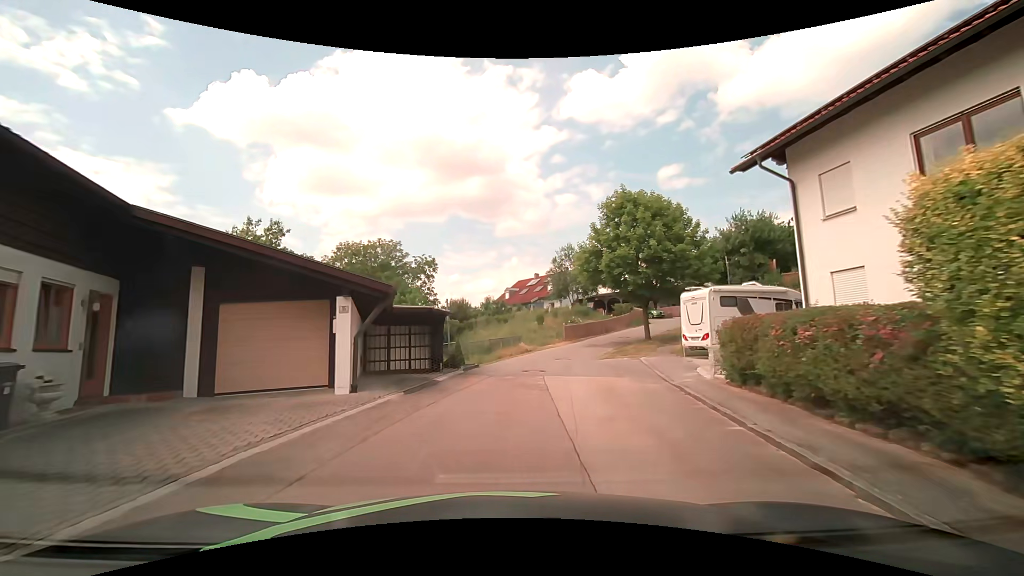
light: Day
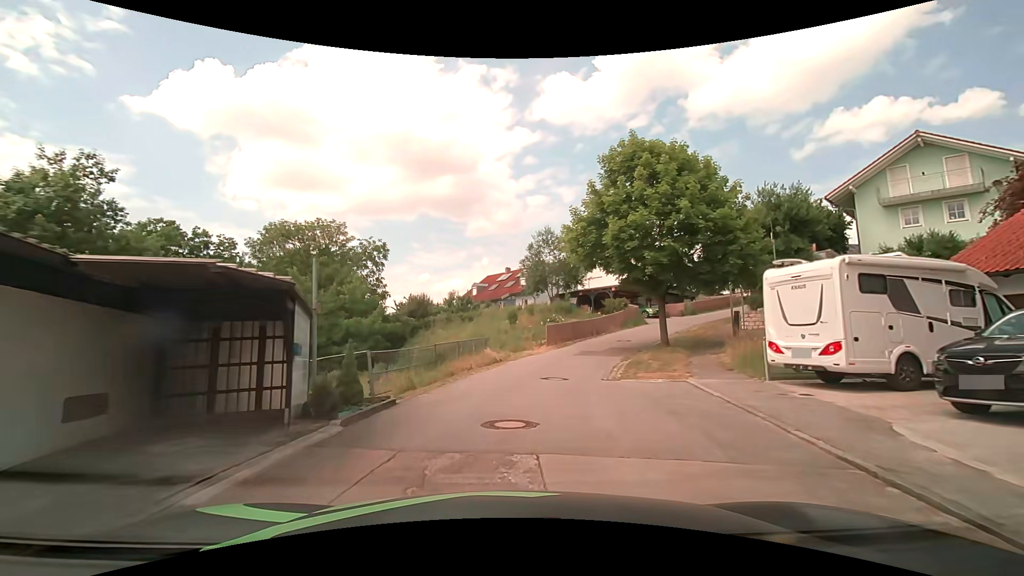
(+0.3, +9.3) m; +4°
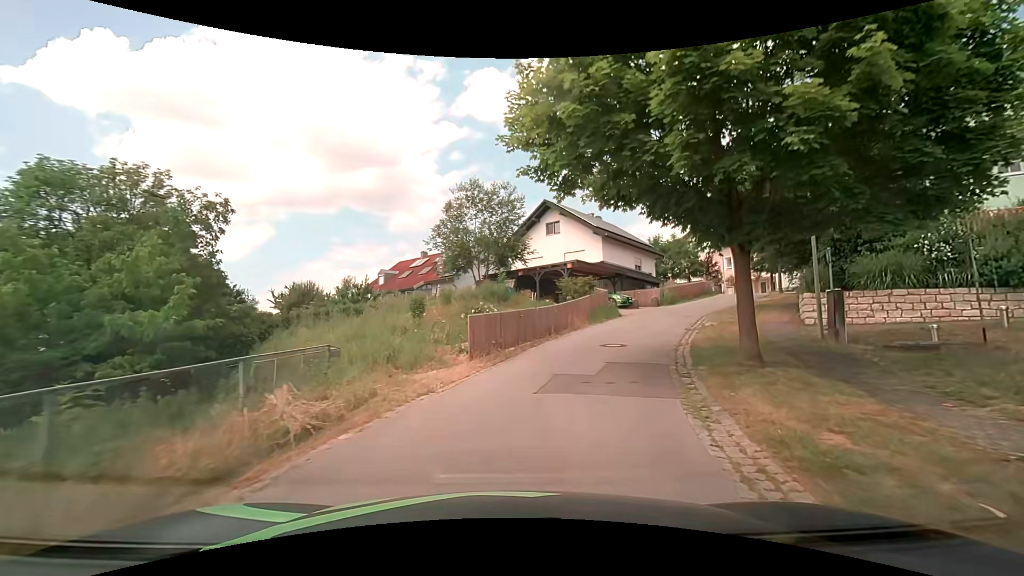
(+0.8, +13.6) m; +9°
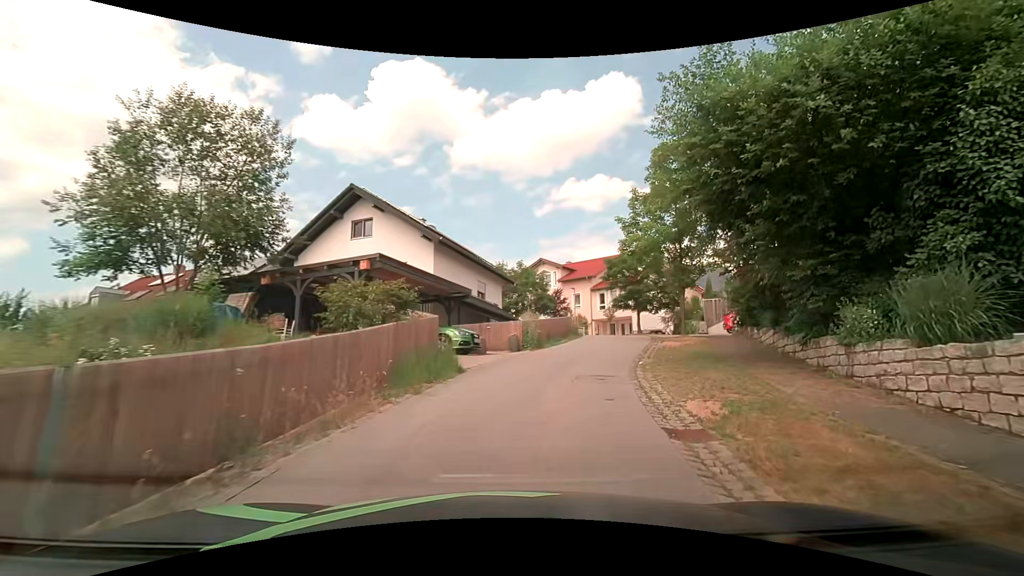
(+1.9, +13.5) m; +19°
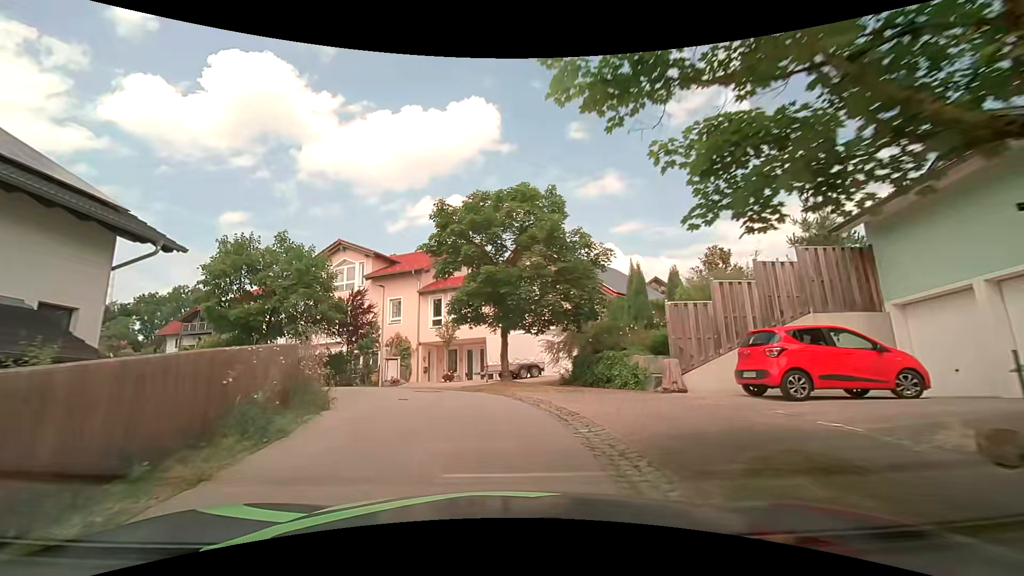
(+4.7, +21.6) m; +17°
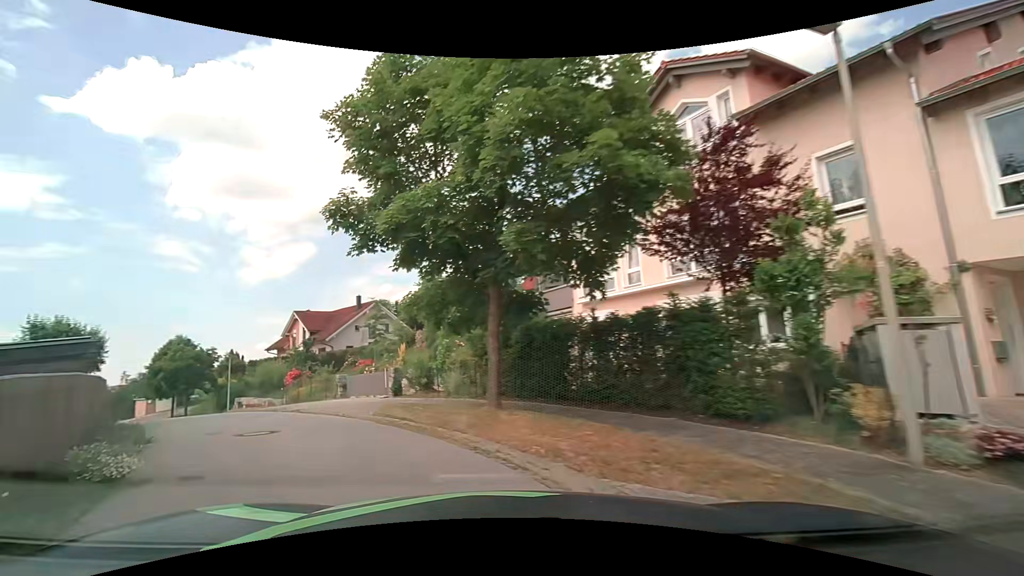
(-4.7, +19.1) m; -40°
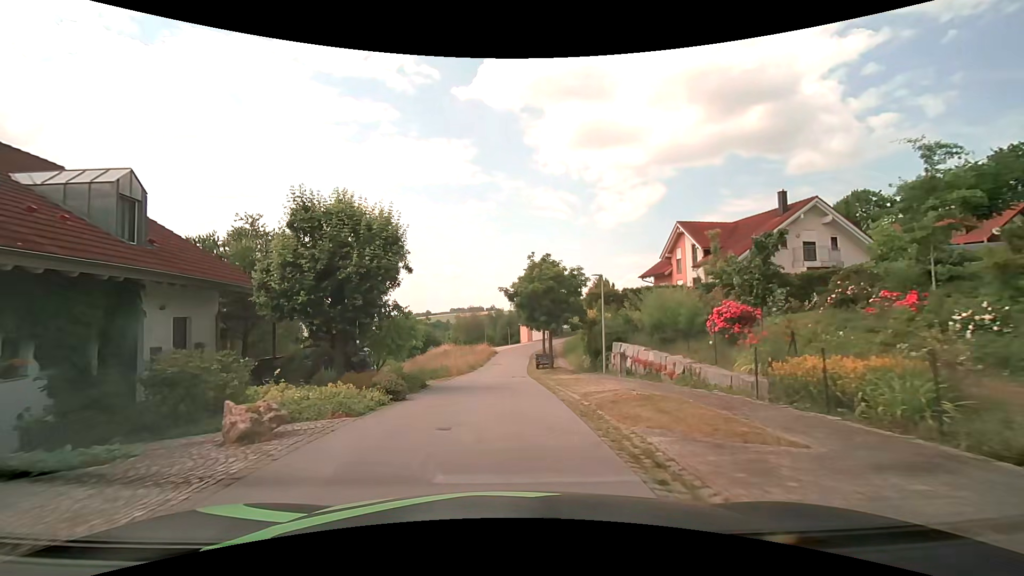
(-9.8, +19.0) m; -40°
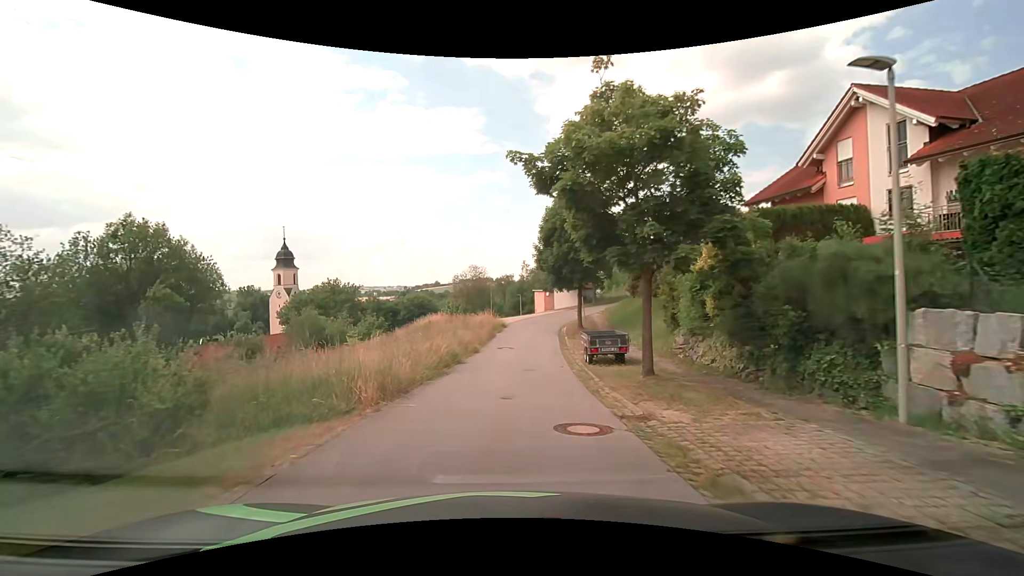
(-0.4, +19.3) m; -2°
